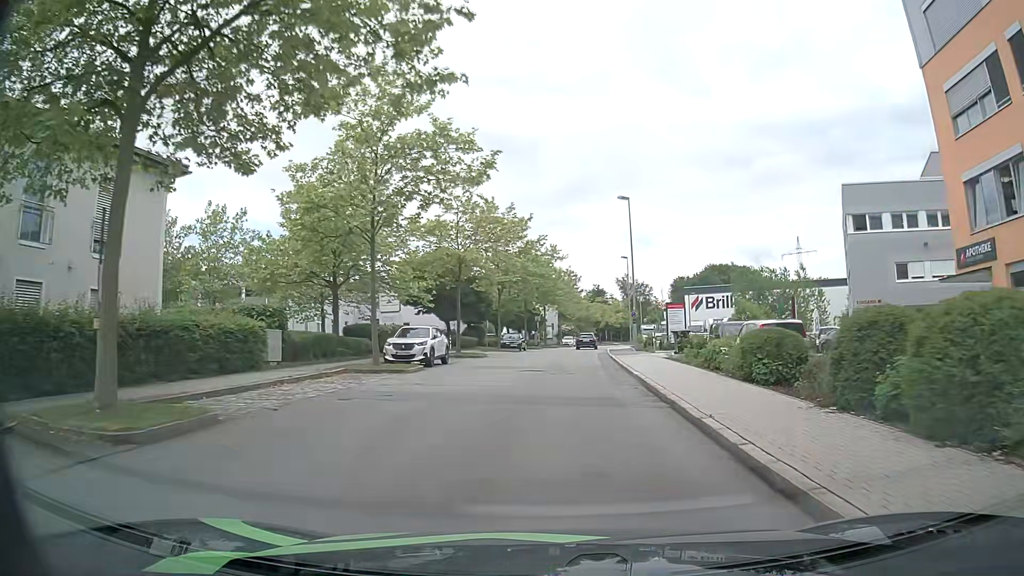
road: residential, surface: asphalt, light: Day
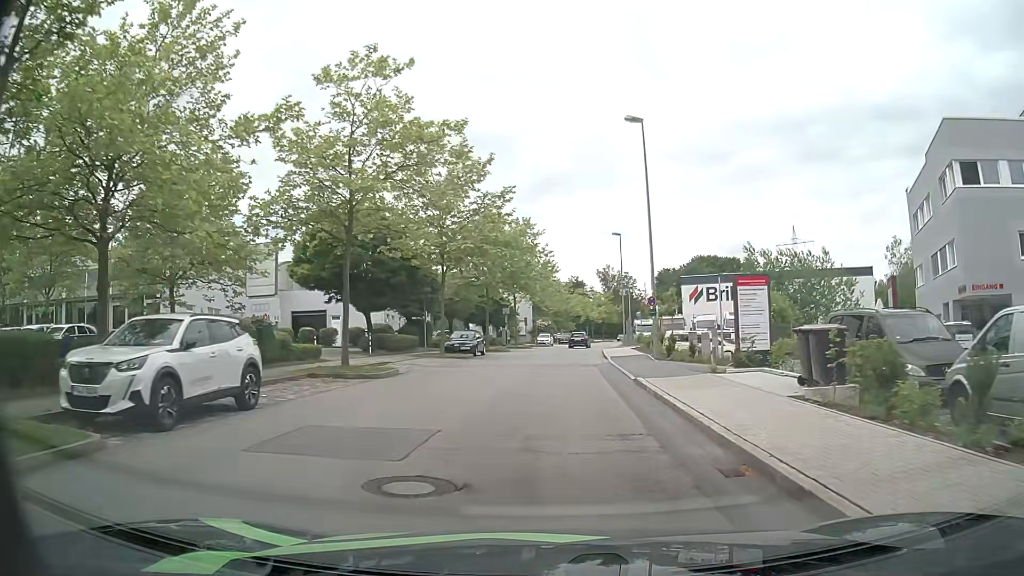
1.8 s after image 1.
(+0.1, +16.7) m; +1°
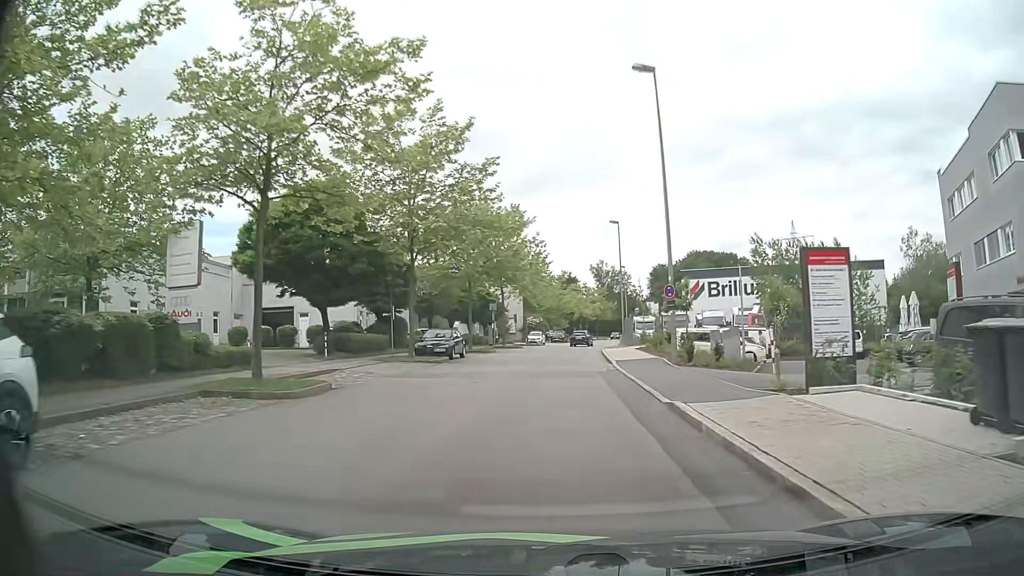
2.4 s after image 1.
(0.0, +5.7) m; 0°
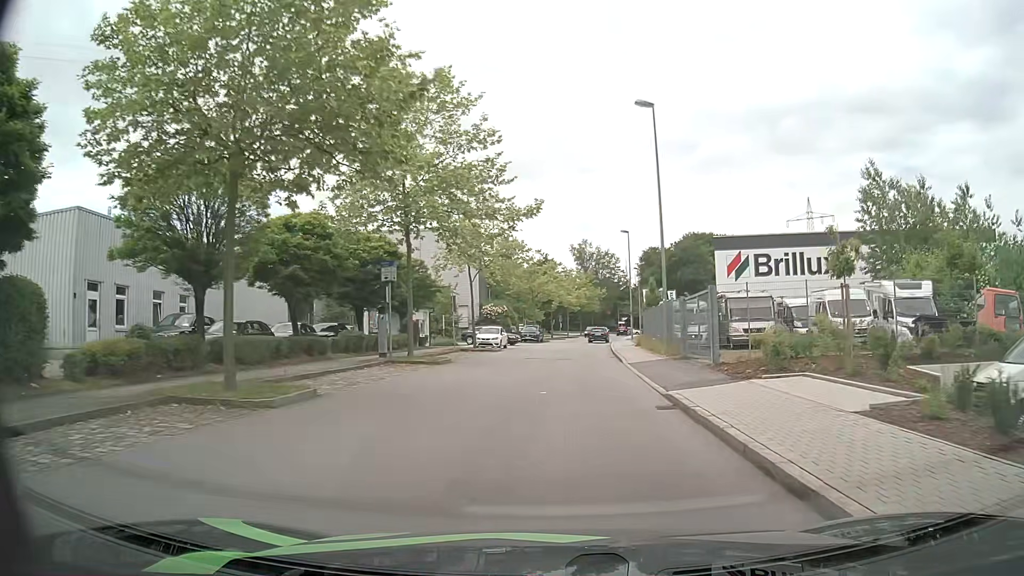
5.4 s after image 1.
(+0.9, +29.8) m; +3°
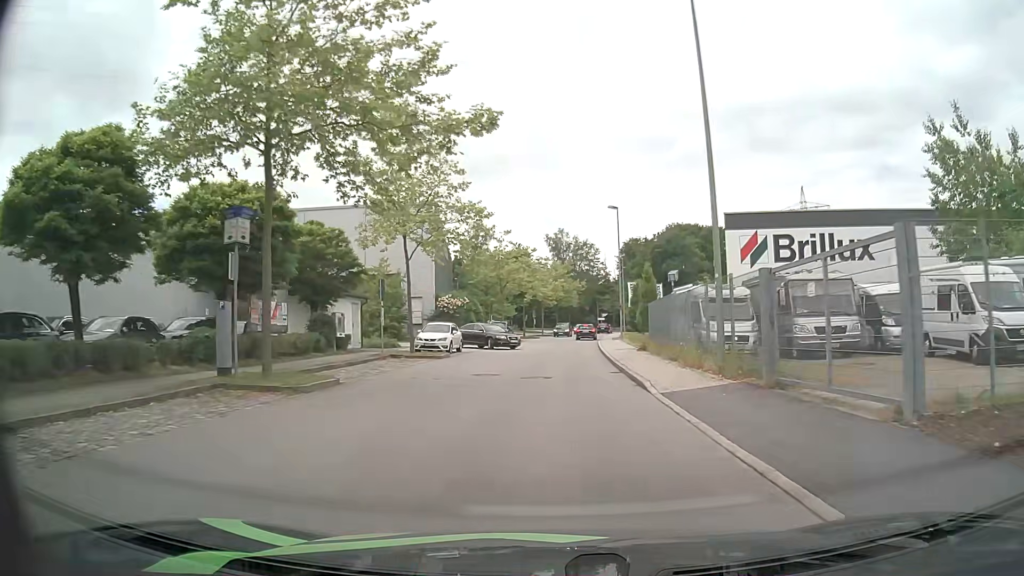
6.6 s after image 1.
(+0.2, +11.5) m; +2°
